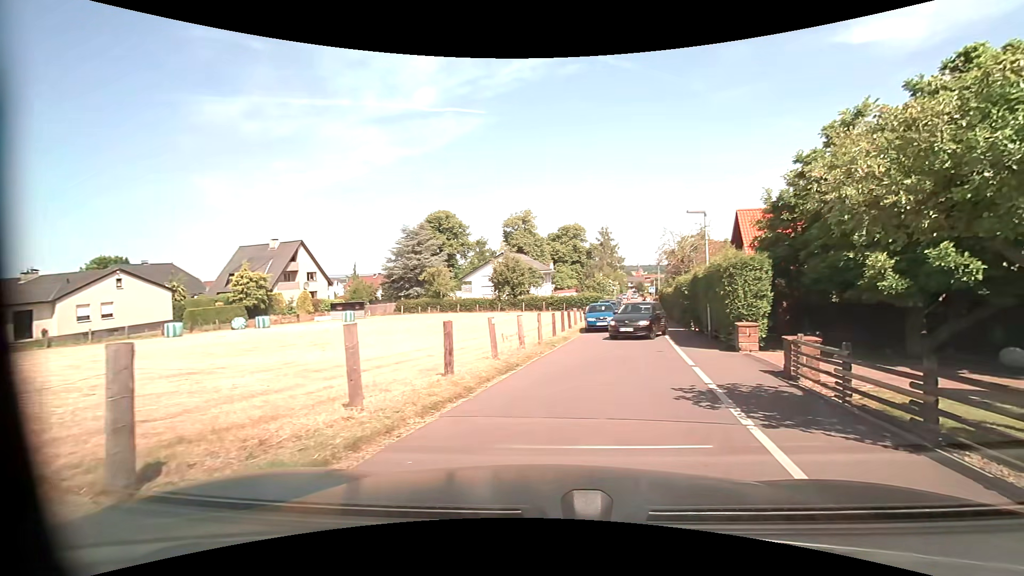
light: Day
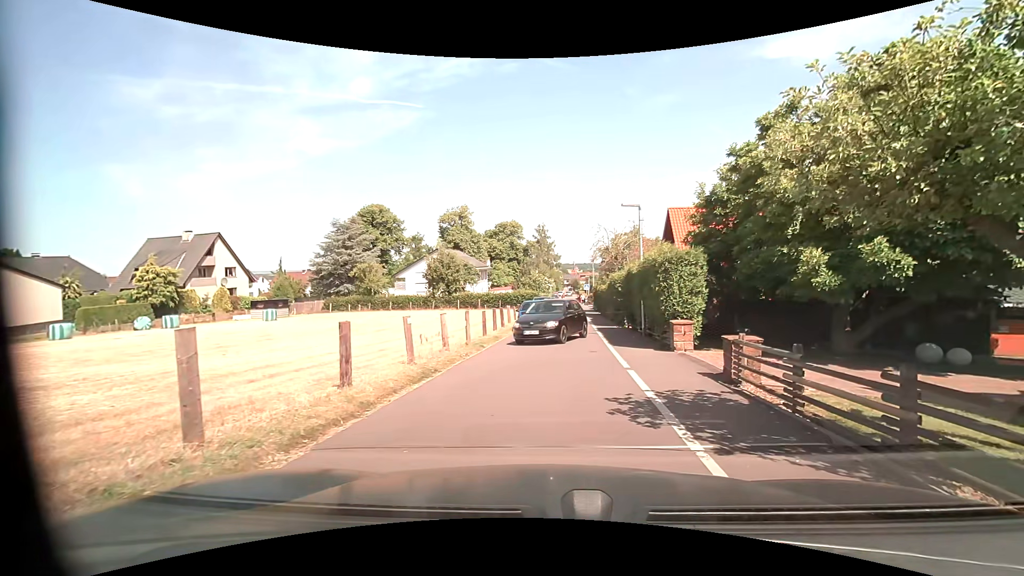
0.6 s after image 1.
(+0.1, +1.4) m; +6°
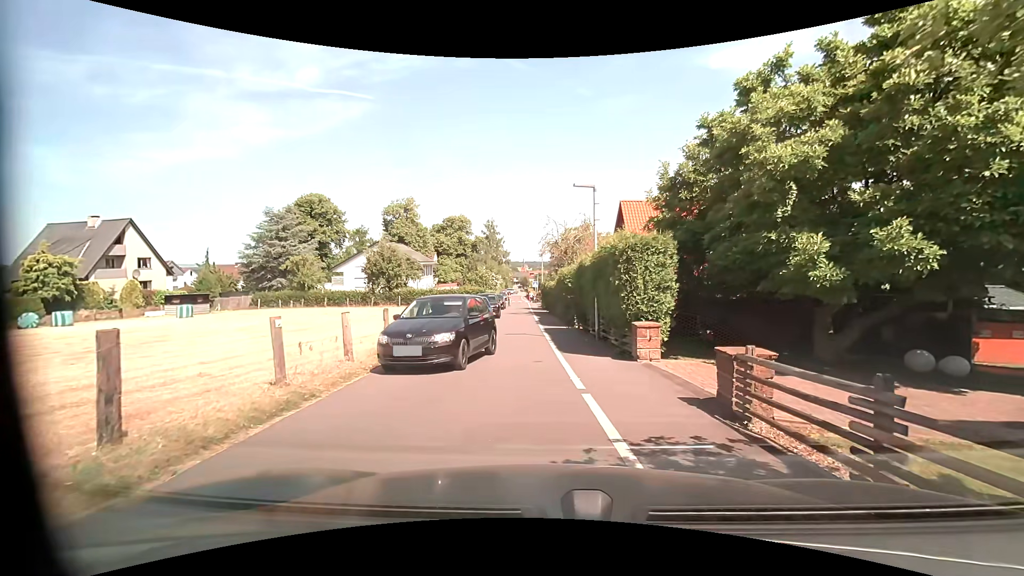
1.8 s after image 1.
(+0.2, +3.0) m; +5°
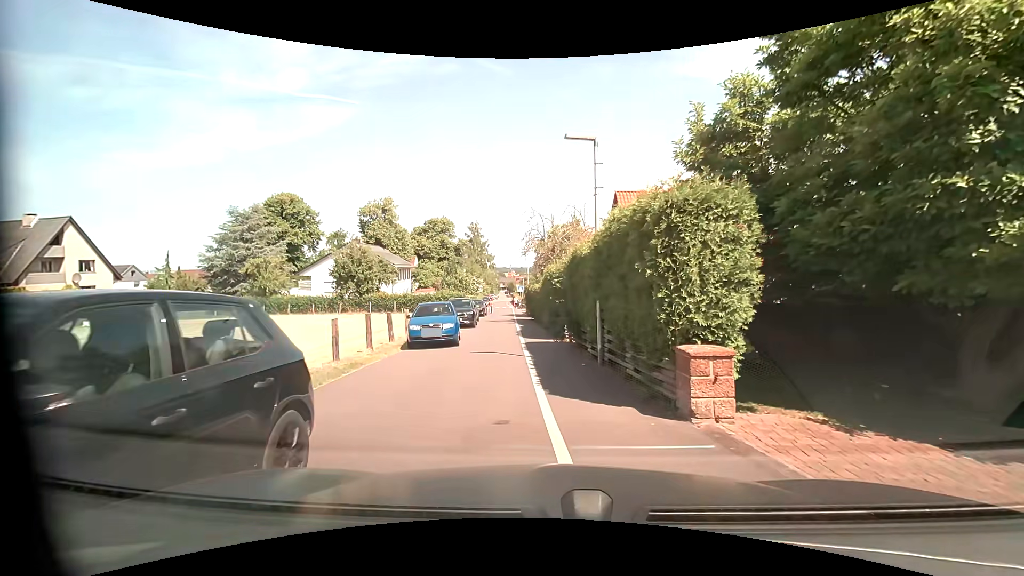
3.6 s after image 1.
(+0.2, +5.1) m; +4°
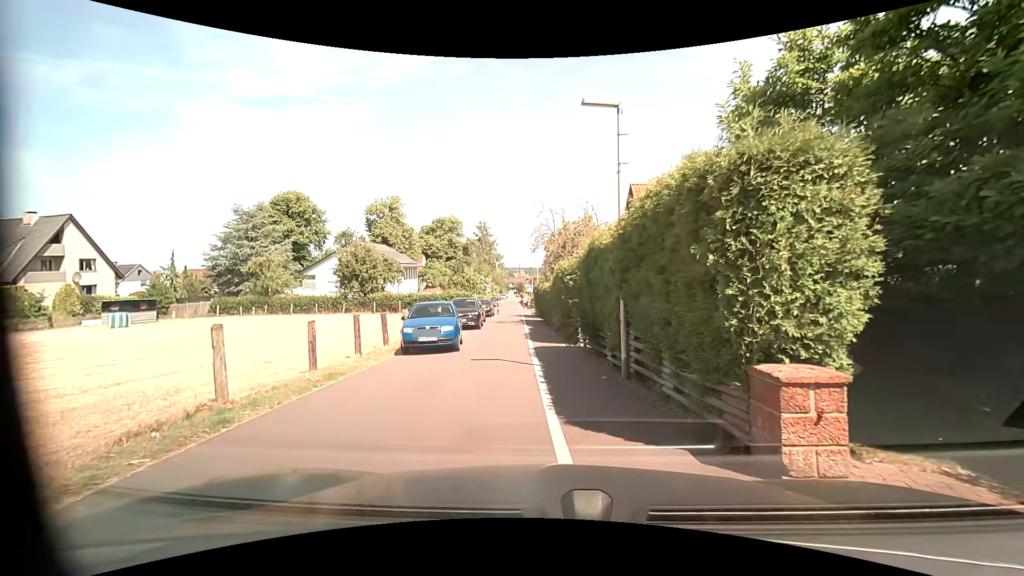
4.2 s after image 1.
(0.0, +1.8) m; -1°
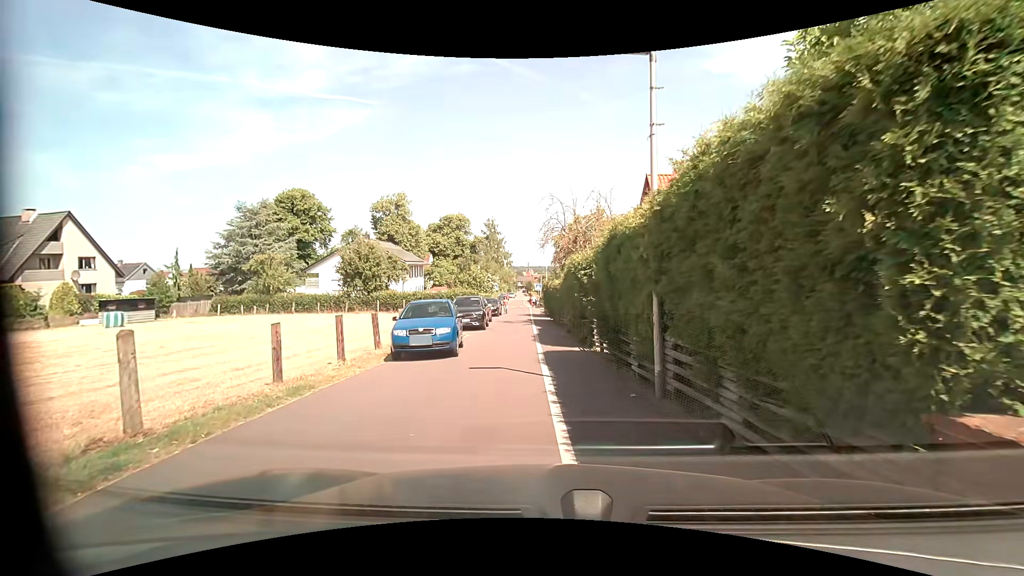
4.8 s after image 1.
(0.0, +1.8) m; -1°
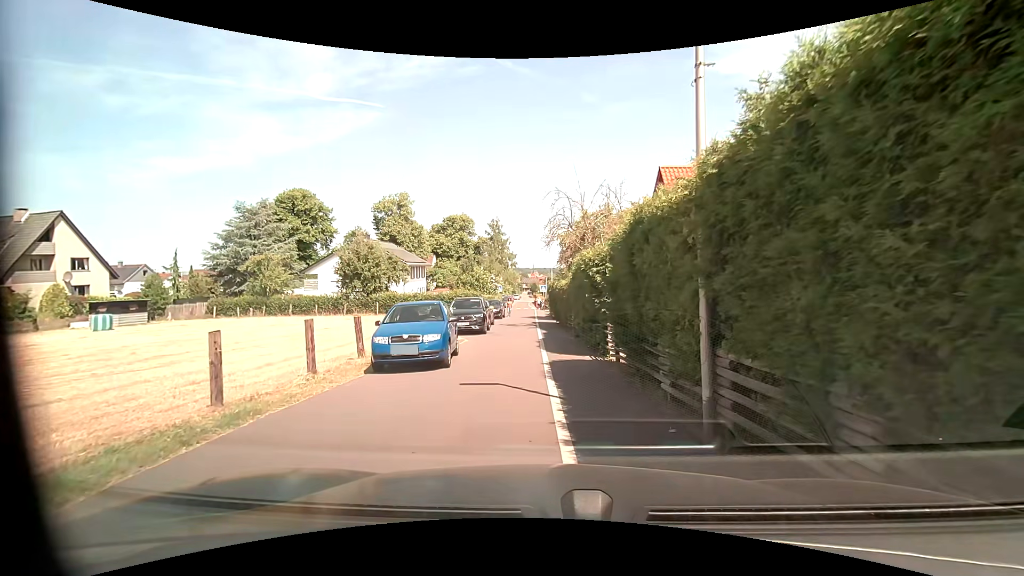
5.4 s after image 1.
(0.0, +1.8) m; -2°
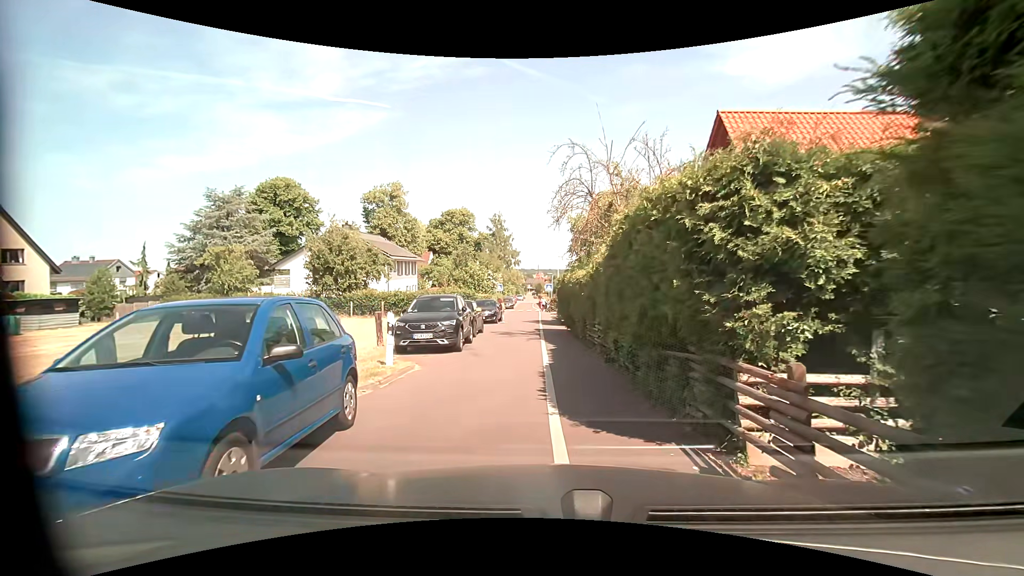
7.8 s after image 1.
(0.0, +7.6) m; -1°
